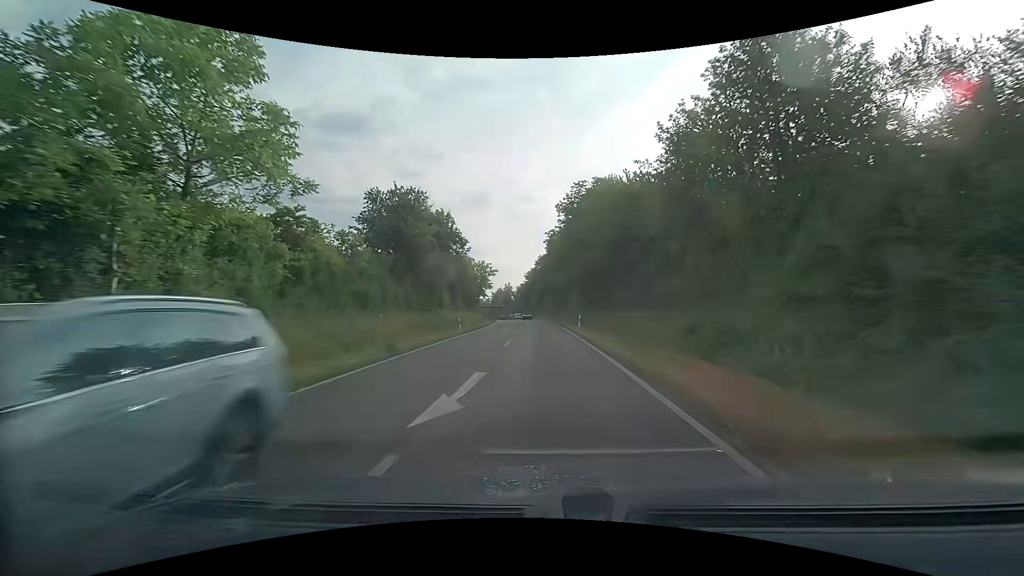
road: primary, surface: asphalt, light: Day
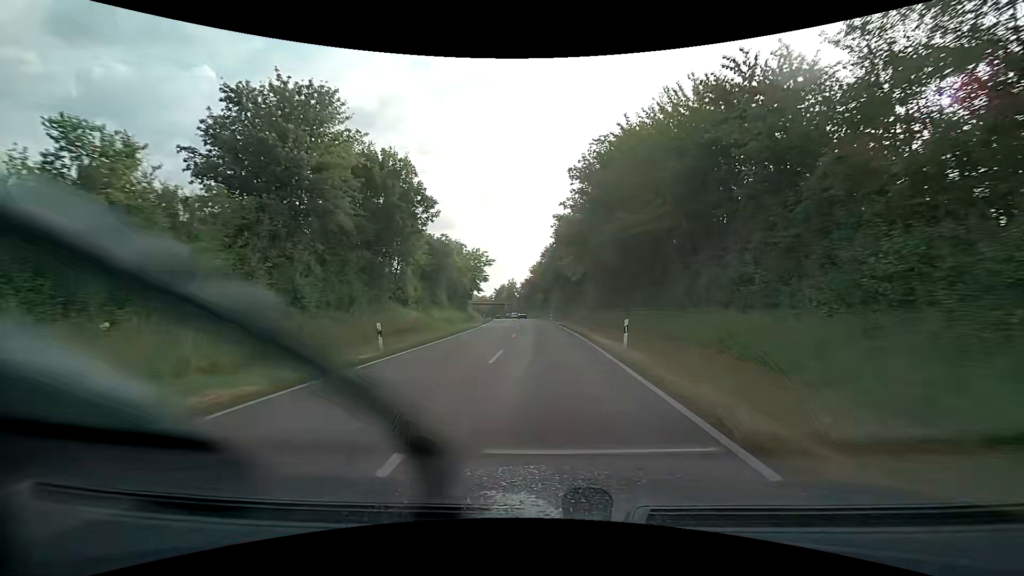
(-0.3, +18.1) m; -1°
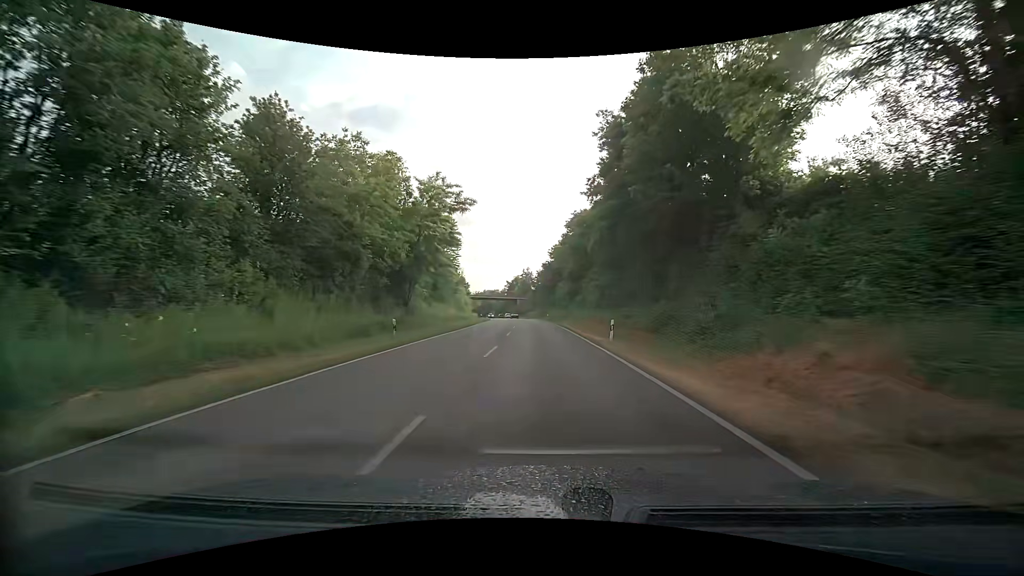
(-0.7, +46.8) m; -2°
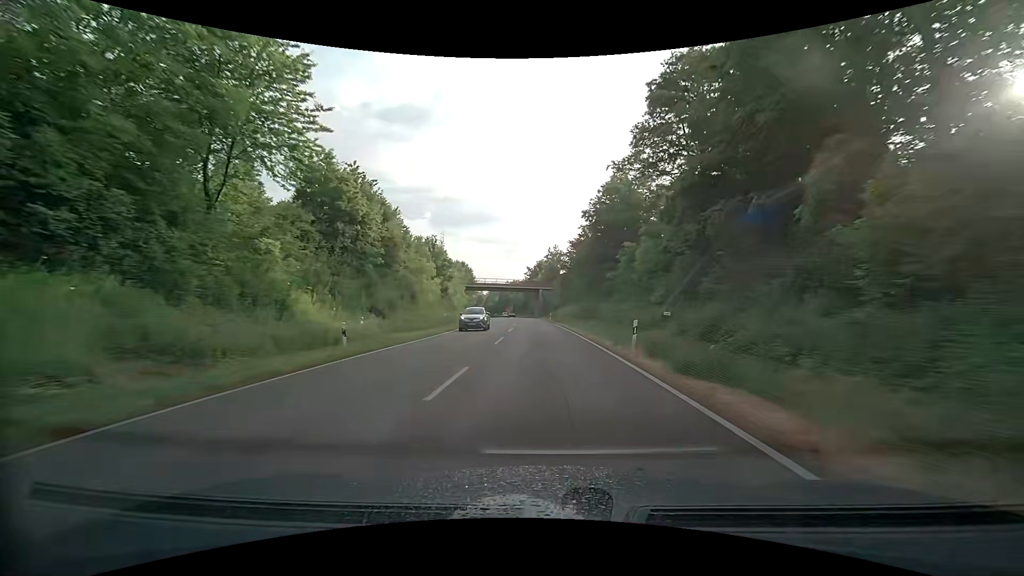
(-1.4, +55.7) m; -3°
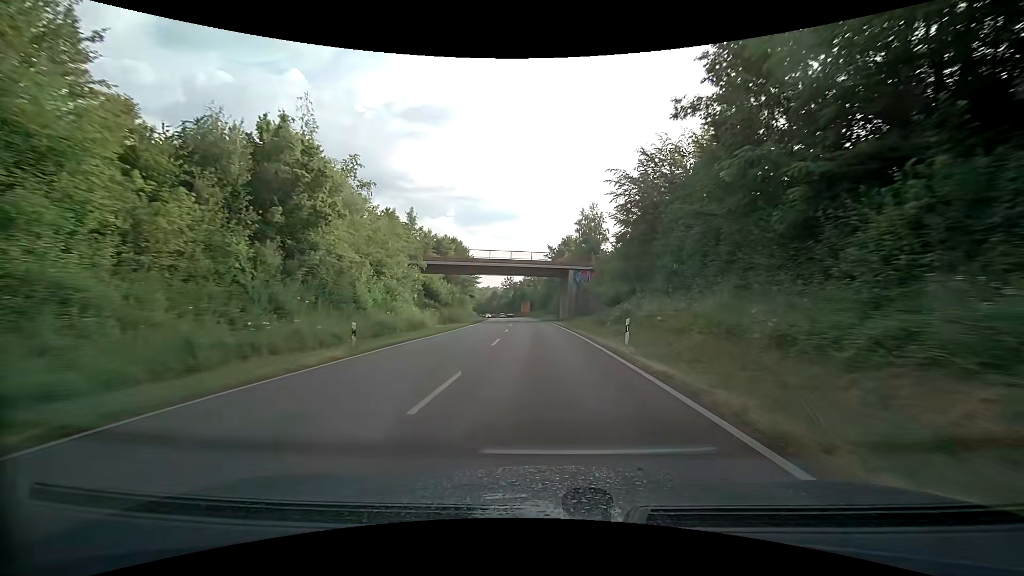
(-0.7, +49.2) m; -2°
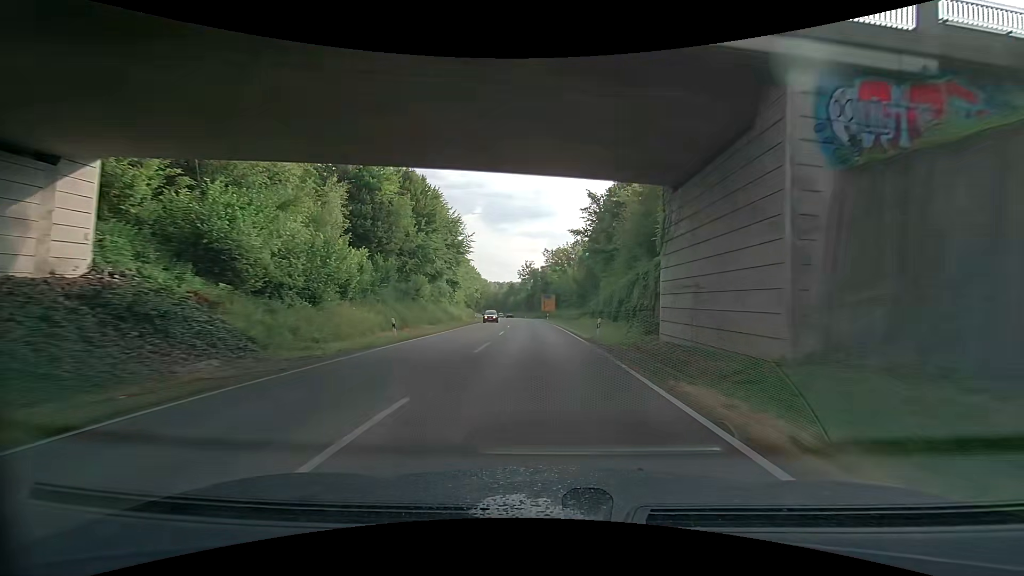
(-1.3, +51.3) m; -3°
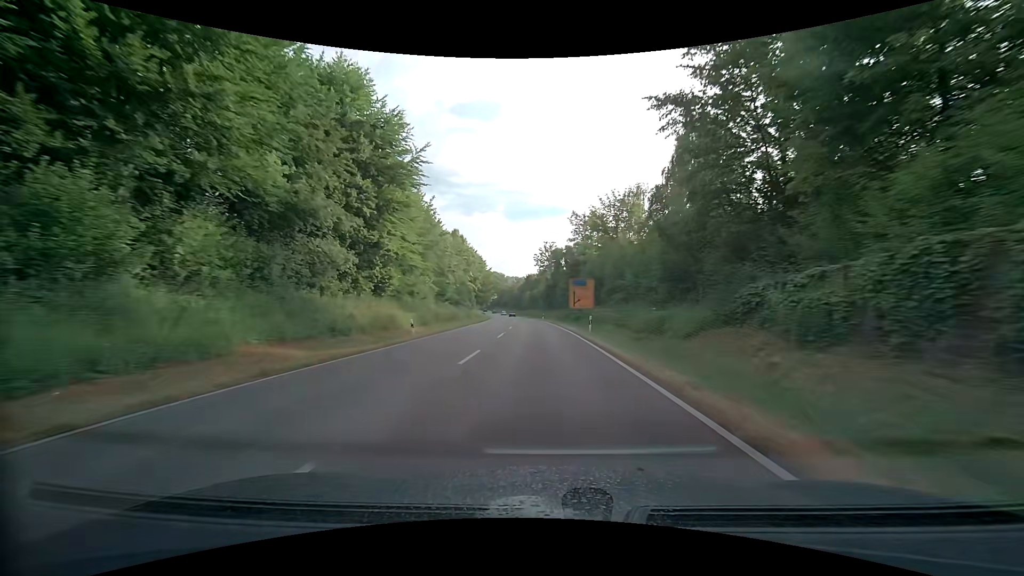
(-0.5, +39.6) m; -1°
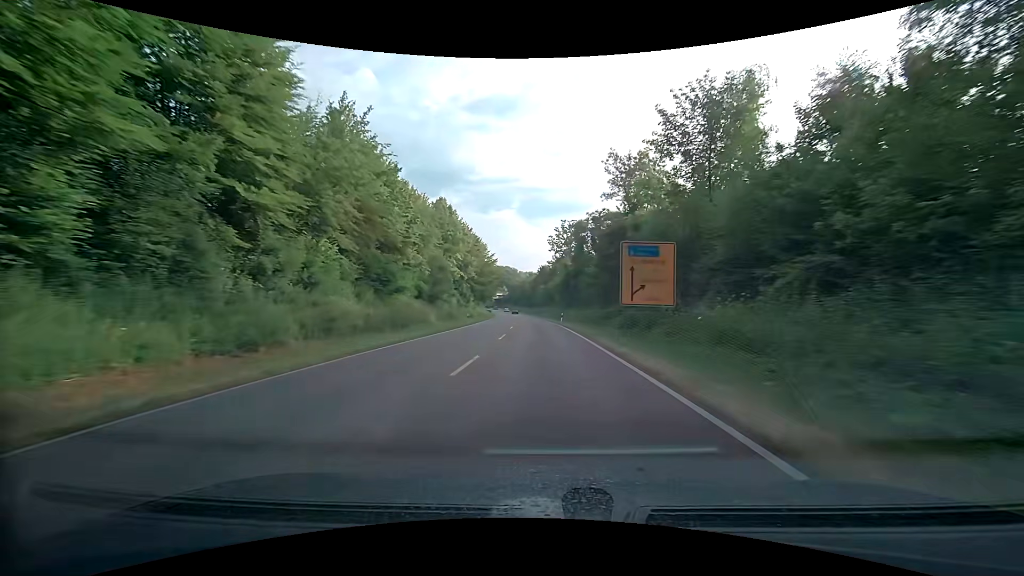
(-0.6, +26.6) m; -3°
(0, +10) (0, +20) (0, +30) (-1, +40) (-1, +50) (-2, +60) (-2, +70) (-3, +80) (-4, +90) (-5, +100) m
